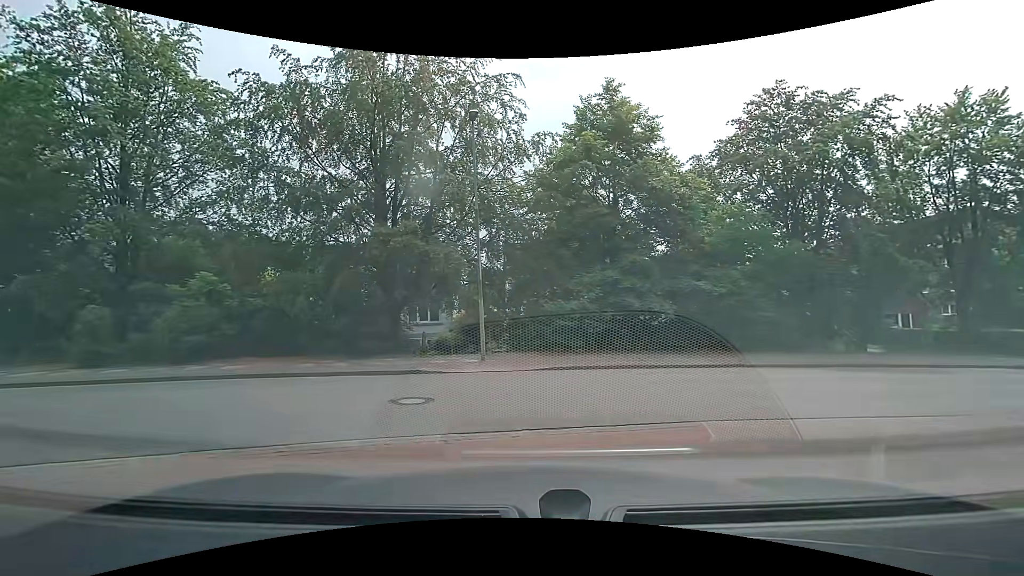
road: residential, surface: asphalt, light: Day
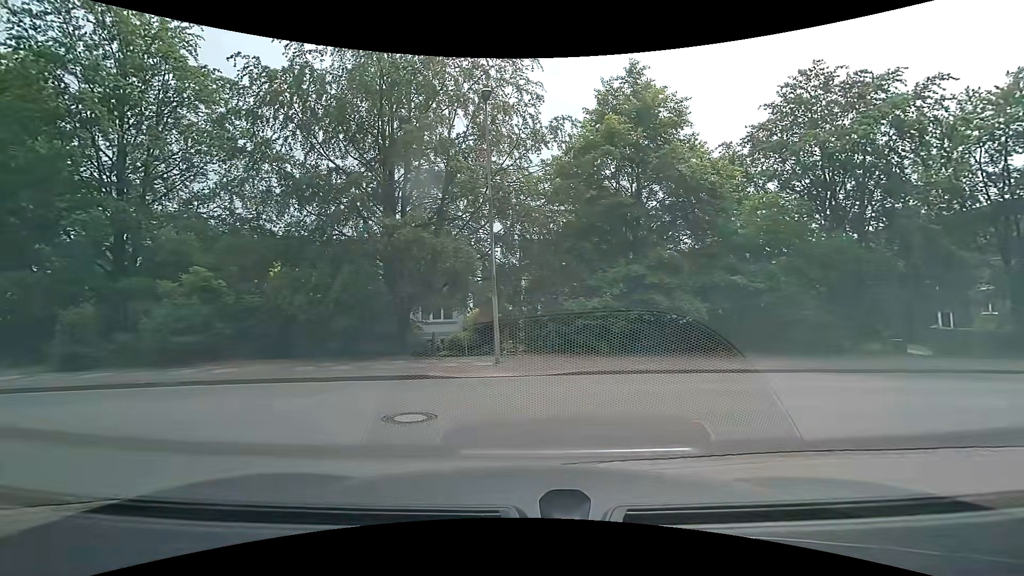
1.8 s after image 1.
(0.0, +1.4) m; 0°
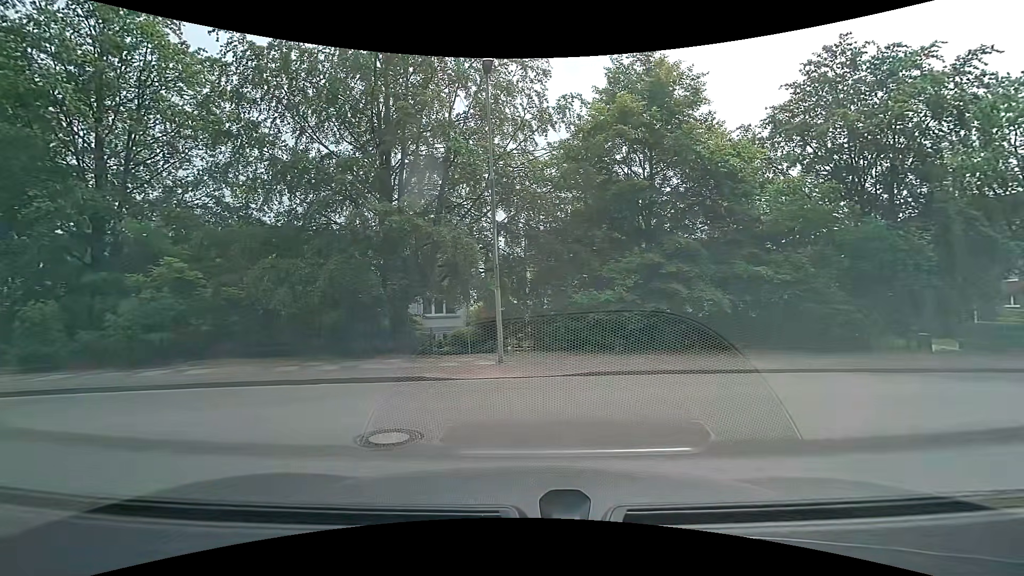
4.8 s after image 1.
(0.0, +1.4) m; 0°
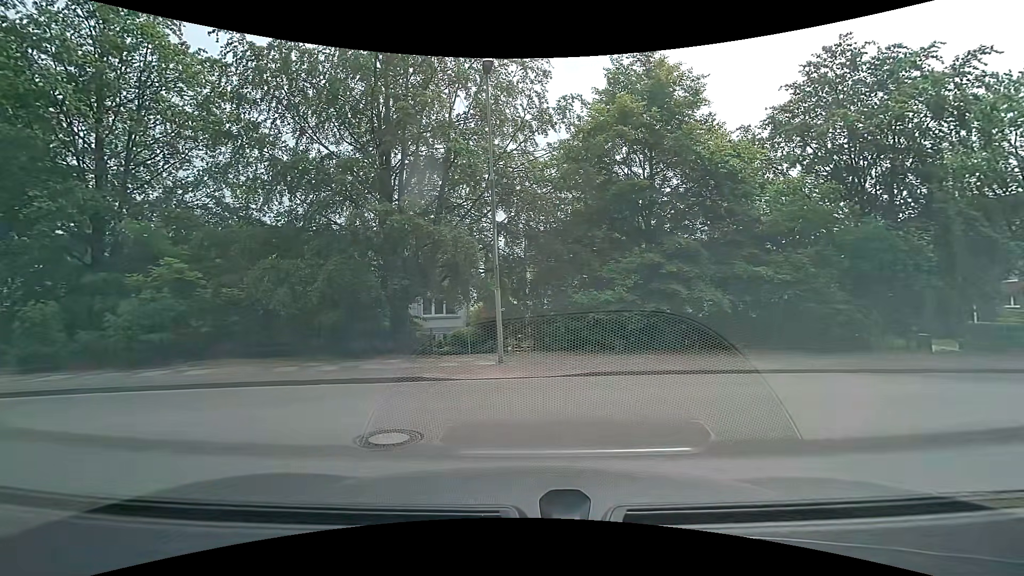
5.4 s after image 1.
(0.0, 0.0) m; 0°
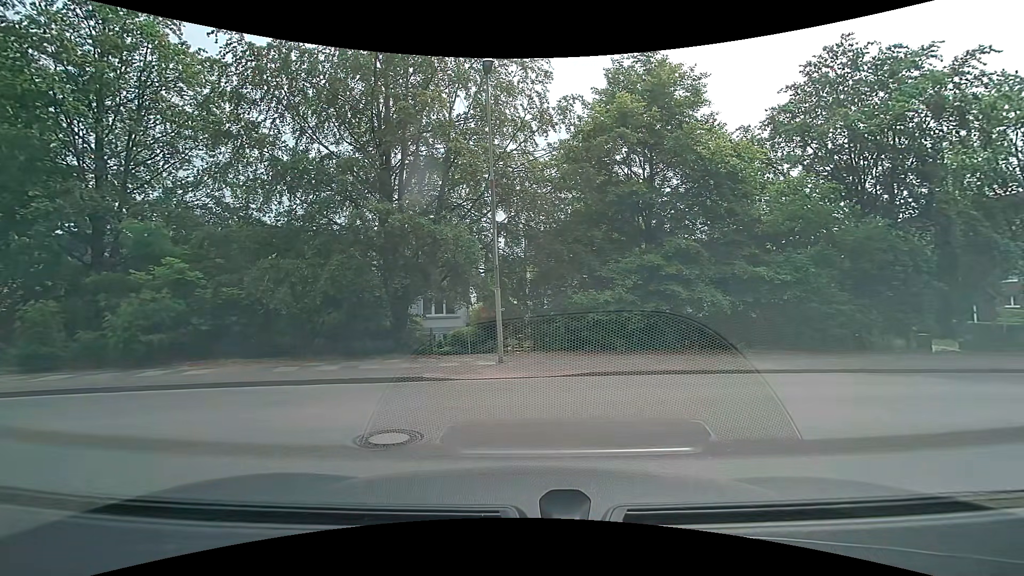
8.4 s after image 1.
(0.0, 0.0) m; 0°
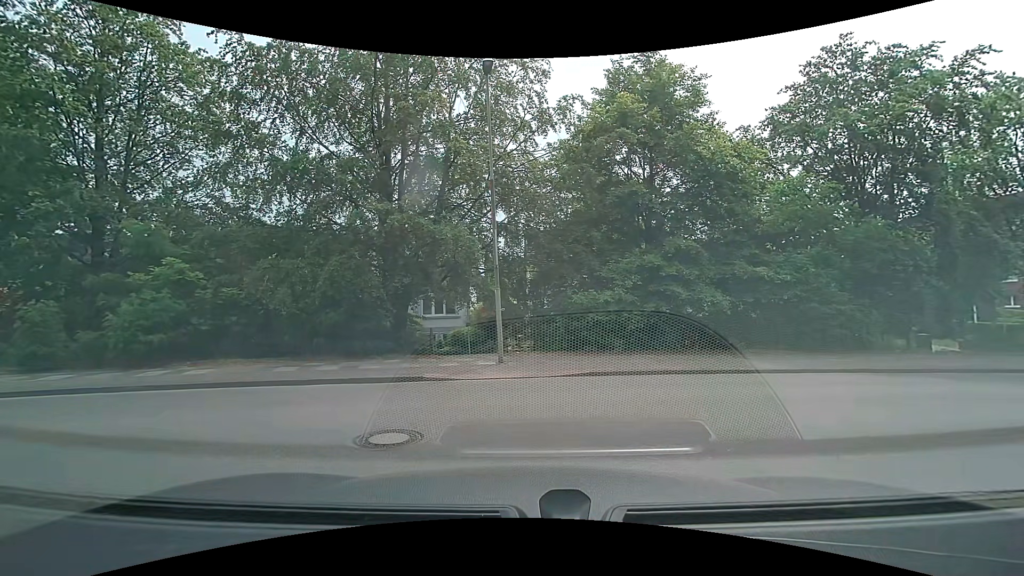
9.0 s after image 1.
(0.0, 0.0) m; 0°
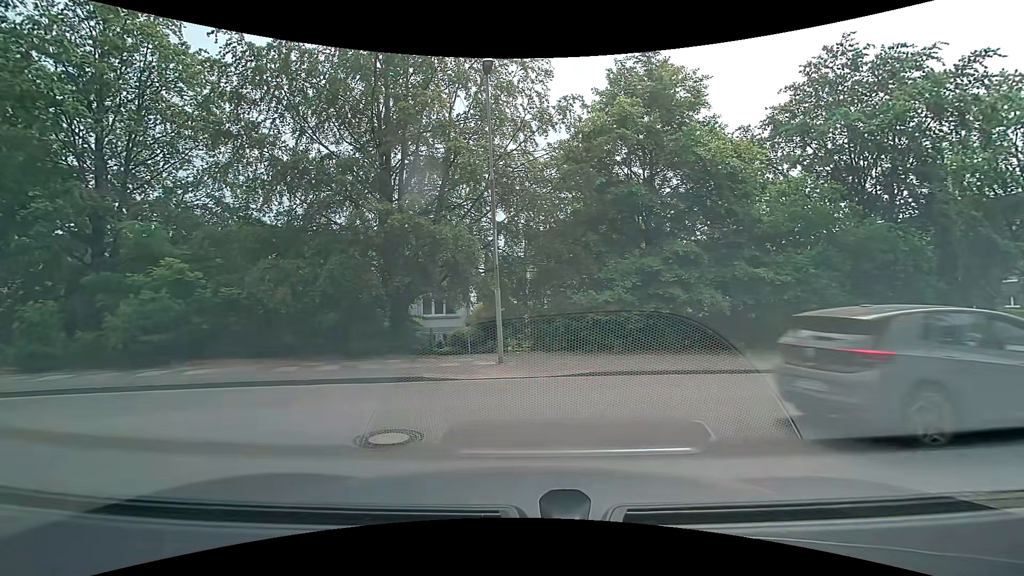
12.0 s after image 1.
(0.0, 0.0) m; 0°
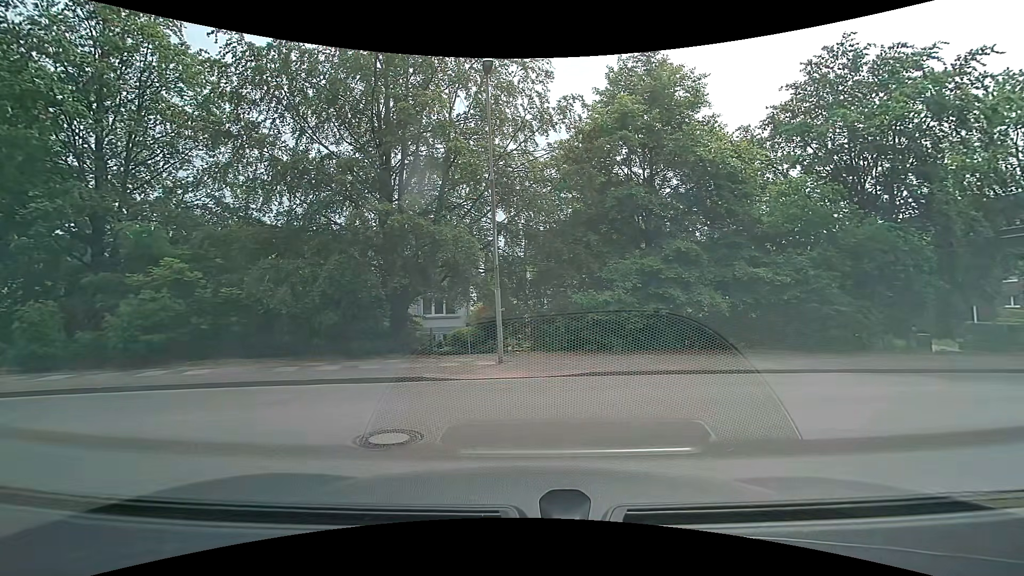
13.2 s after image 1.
(0.0, 0.0) m; 0°
